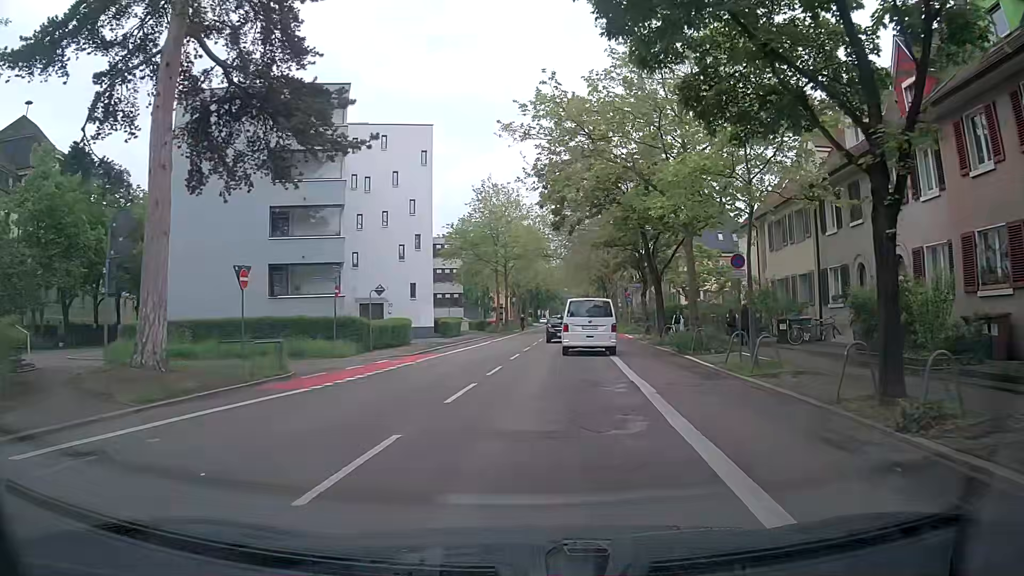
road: secondary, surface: asphalt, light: Day
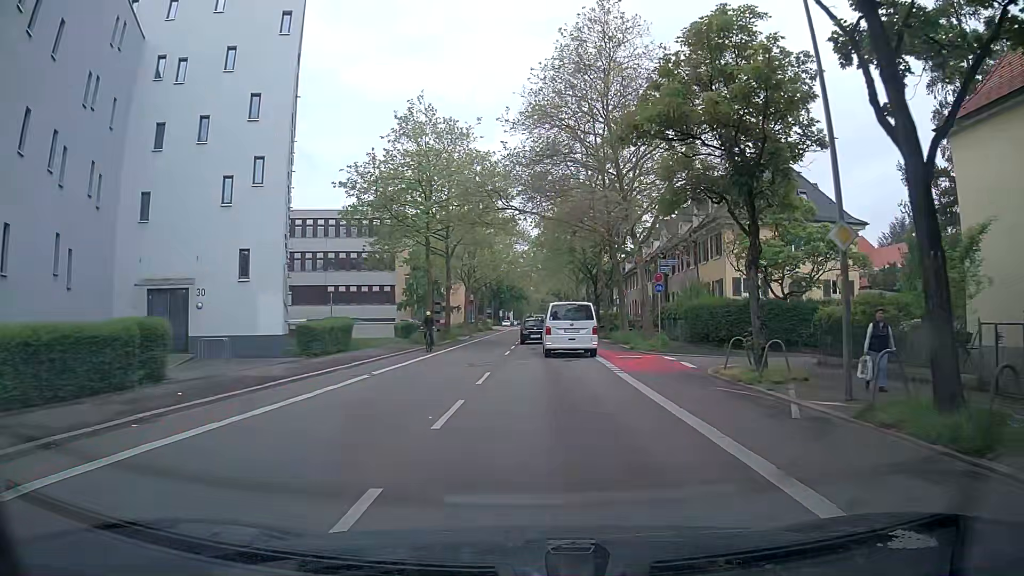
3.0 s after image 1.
(+1.0, +25.6) m; +3°
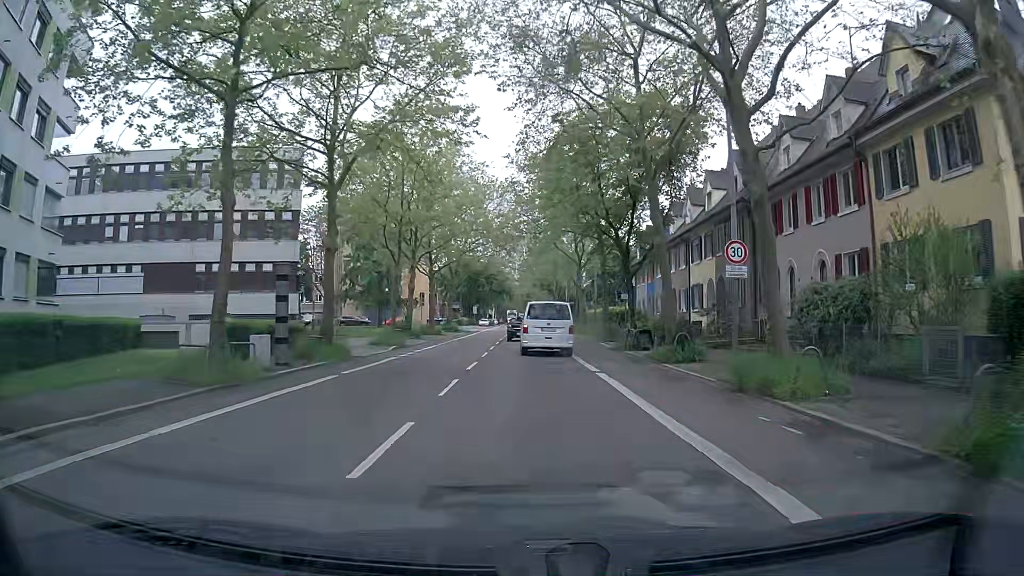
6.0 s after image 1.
(+0.4, +27.1) m; +1°
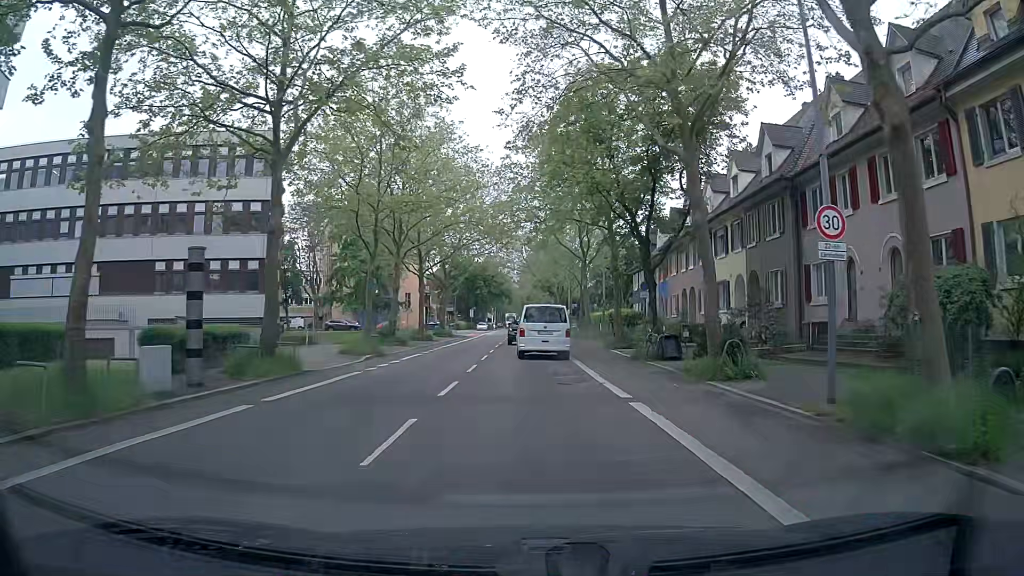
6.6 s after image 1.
(0.0, +5.6) m; 0°
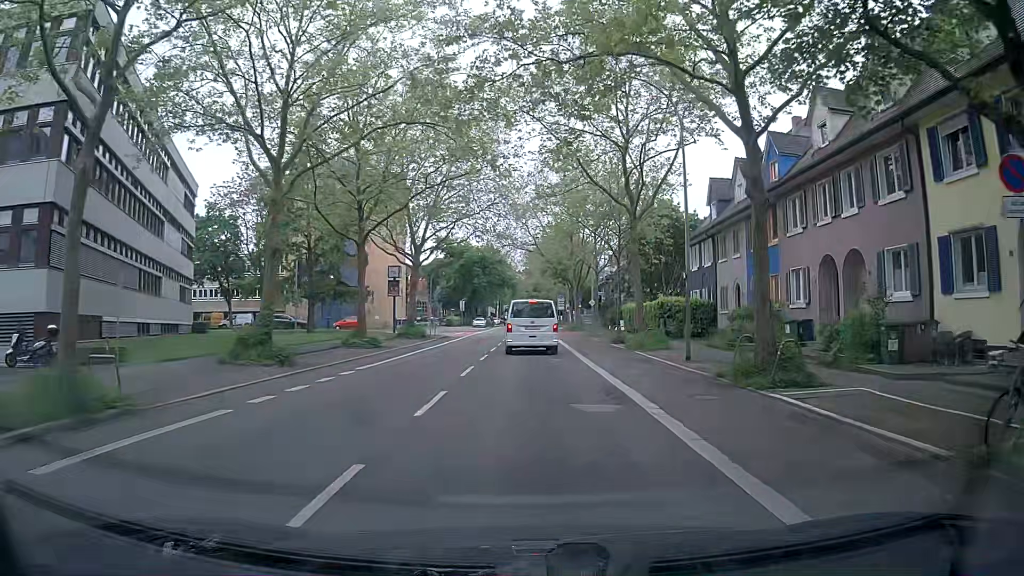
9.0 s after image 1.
(-0.2, +21.3) m; -1°
